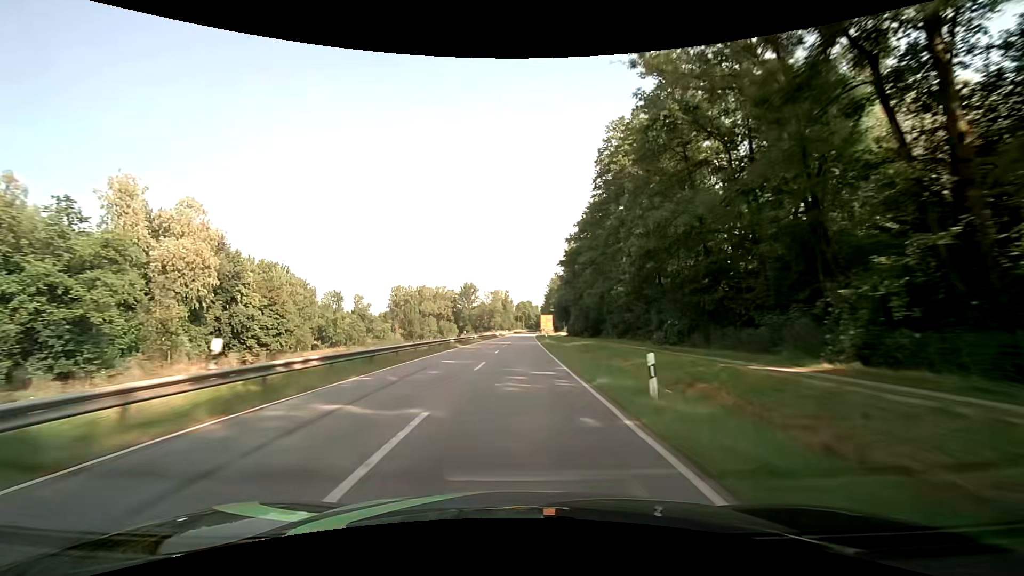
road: secondary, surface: asphalt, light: Day
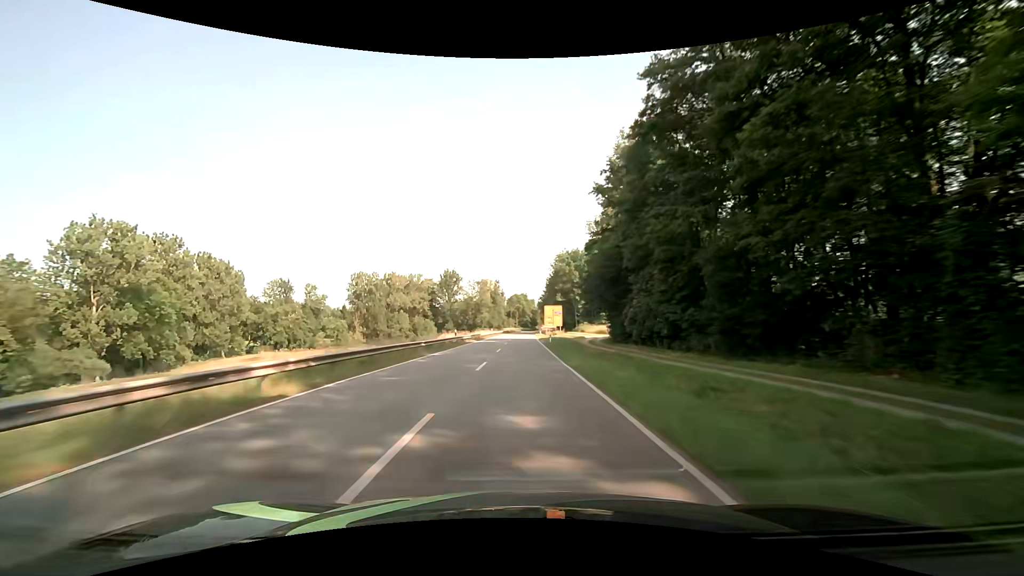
(+0.2, +48.1) m; +1°
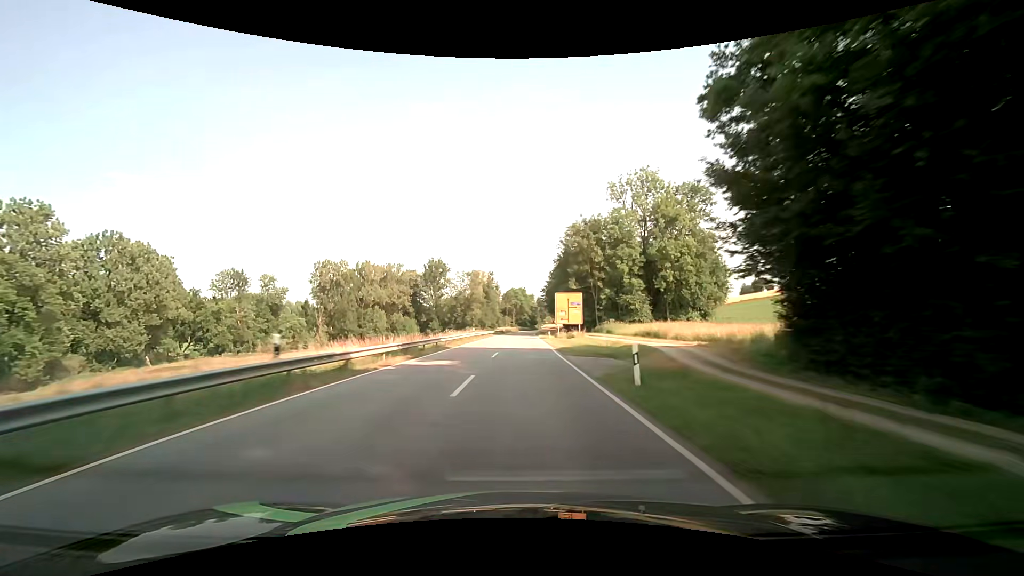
(+0.1, +31.2) m; +1°
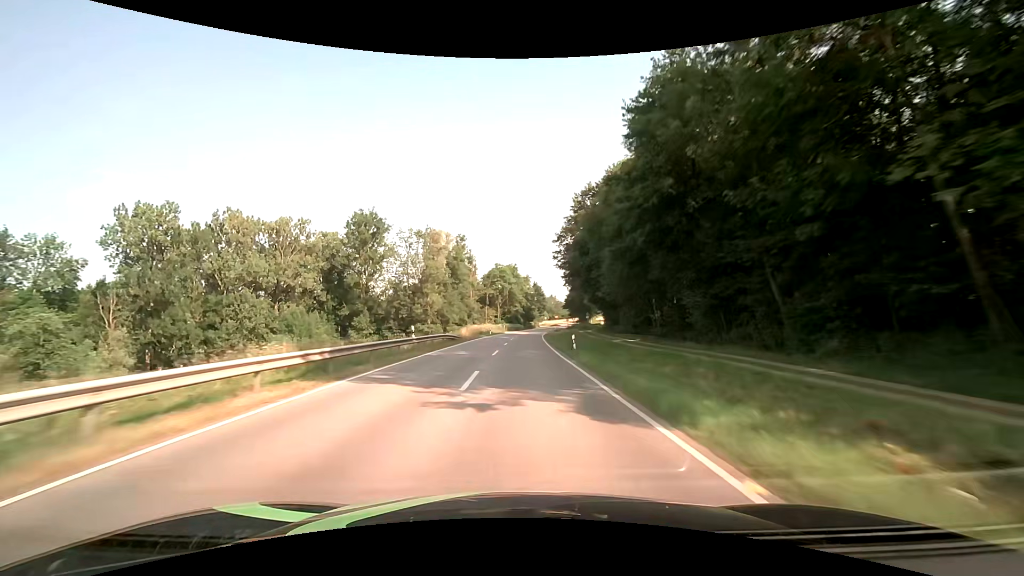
(+0.4, +73.4) m; +1°
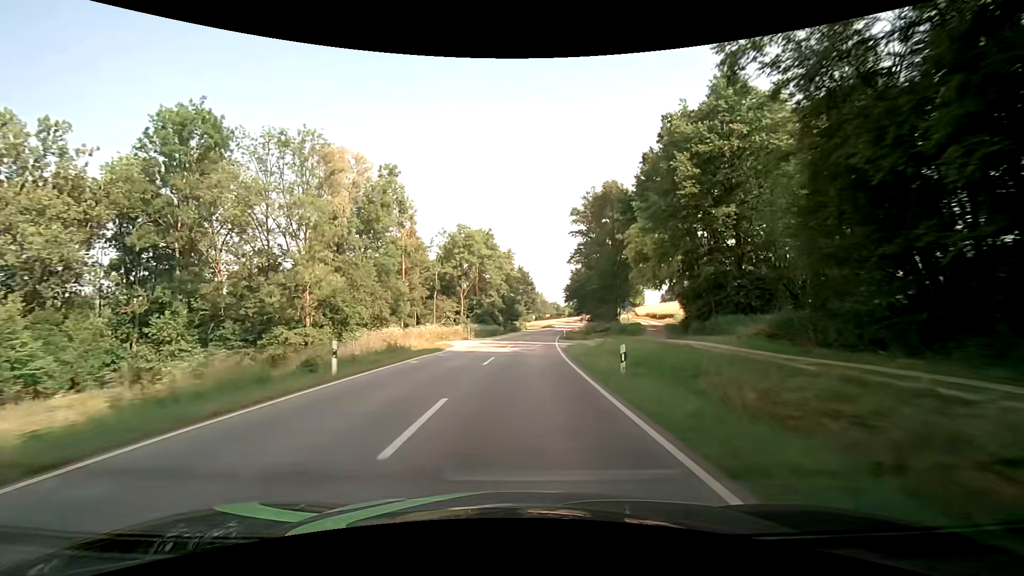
(+0.9, +52.7) m; +2°
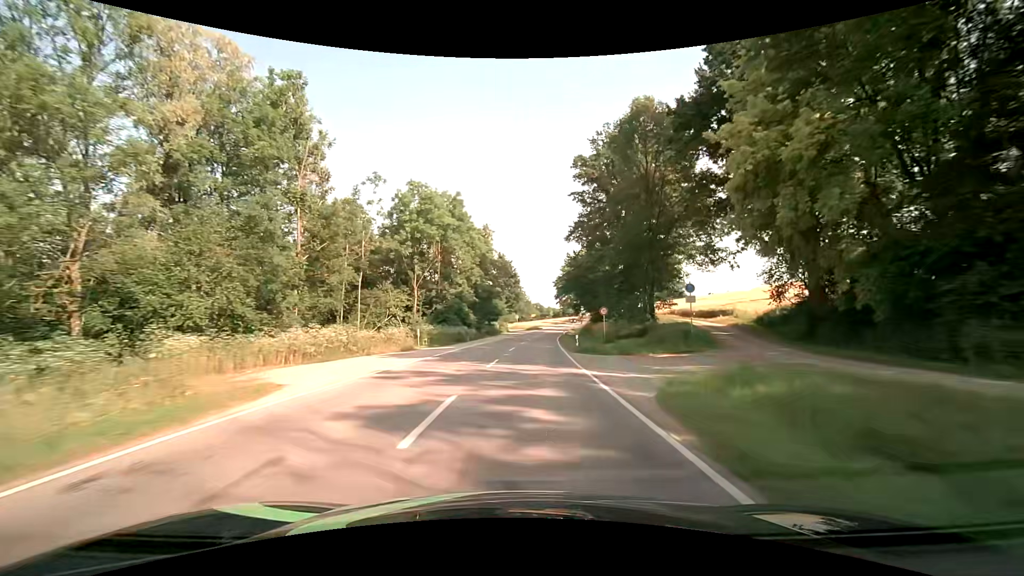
(+0.5, +24.5) m; +2°
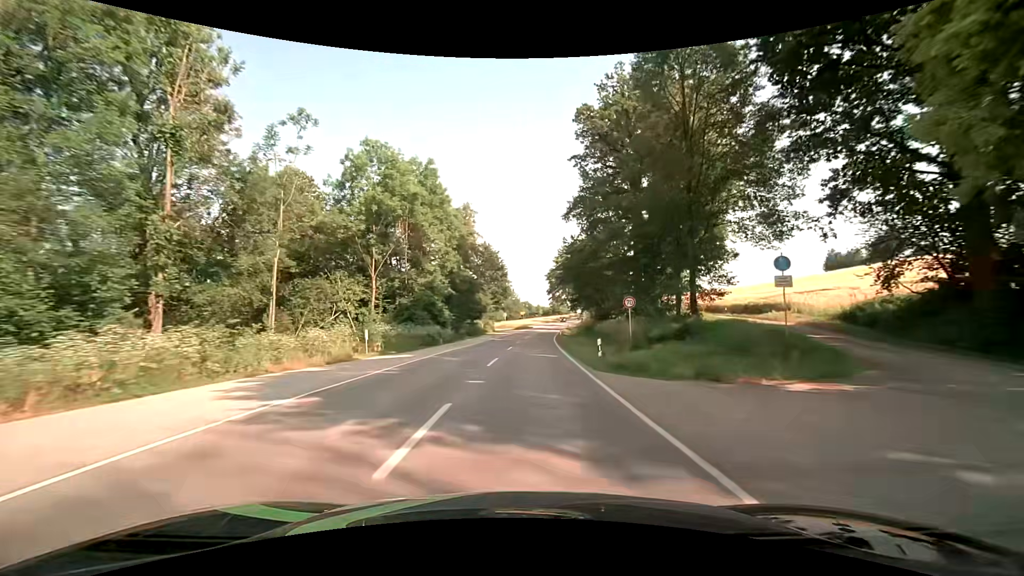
(+0.2, +11.9) m; +1°
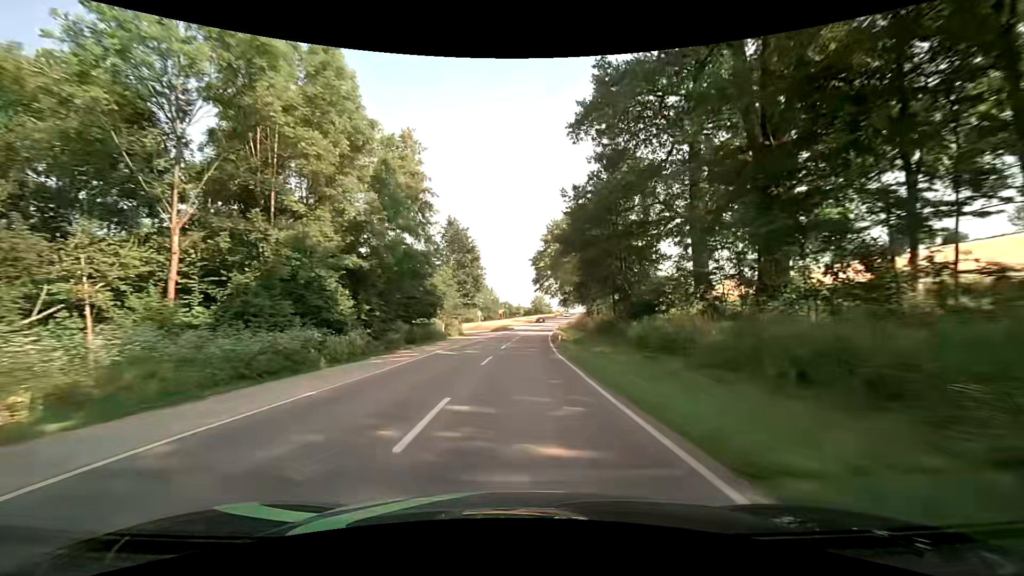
(+0.5, +22.8) m; +2°
(0, +10) (0, +20) (+1, +30) (+1, +40) (+2, +50) (+2, +60) (+3, +70) (+4, +80) (+5, +90) (+7, +100) m
